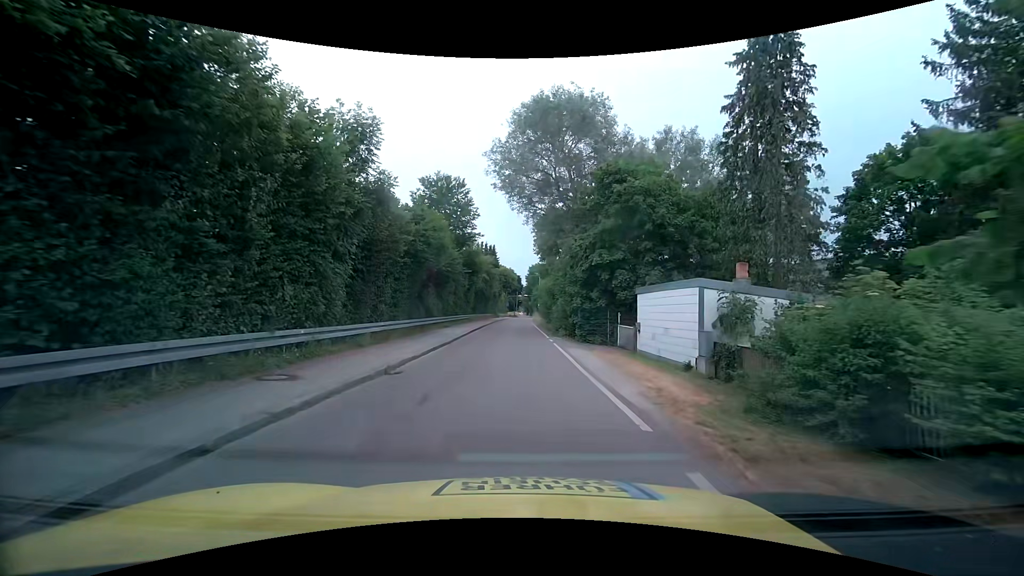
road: unclassified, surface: asphalt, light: Day
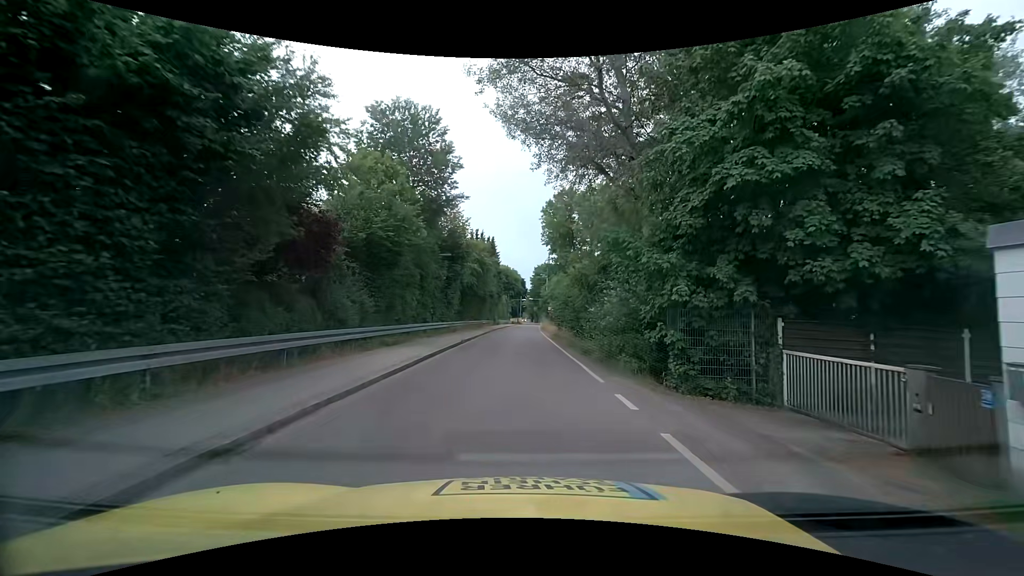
(-0.3, +16.5) m; -1°
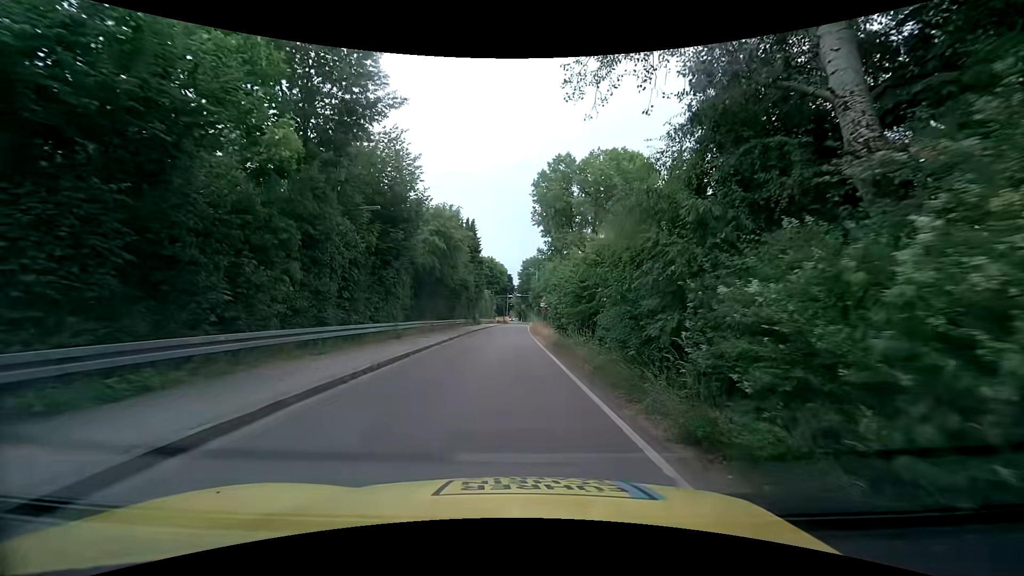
(+0.3, +12.8) m; +2°
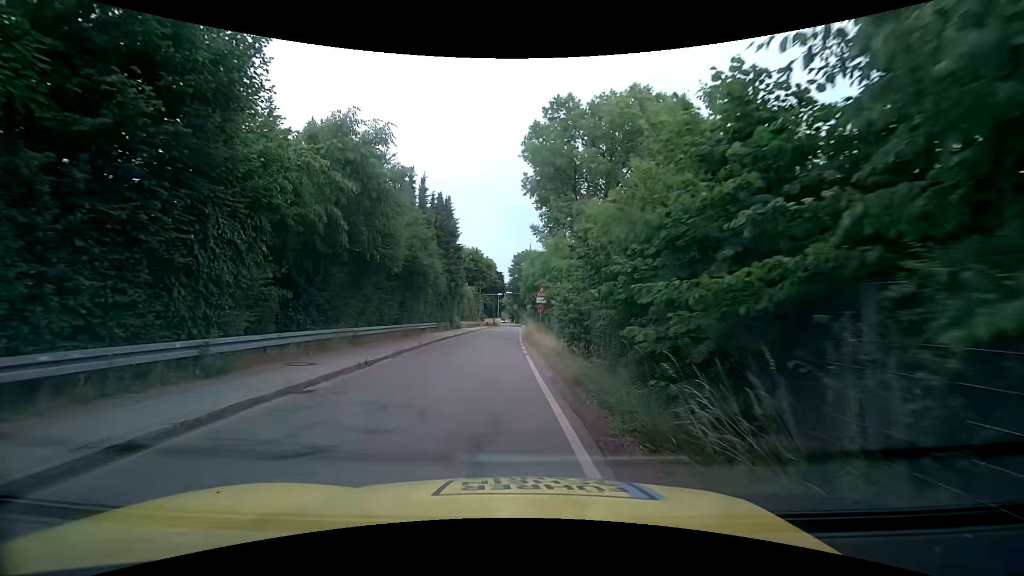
(+0.2, +13.3) m; 0°
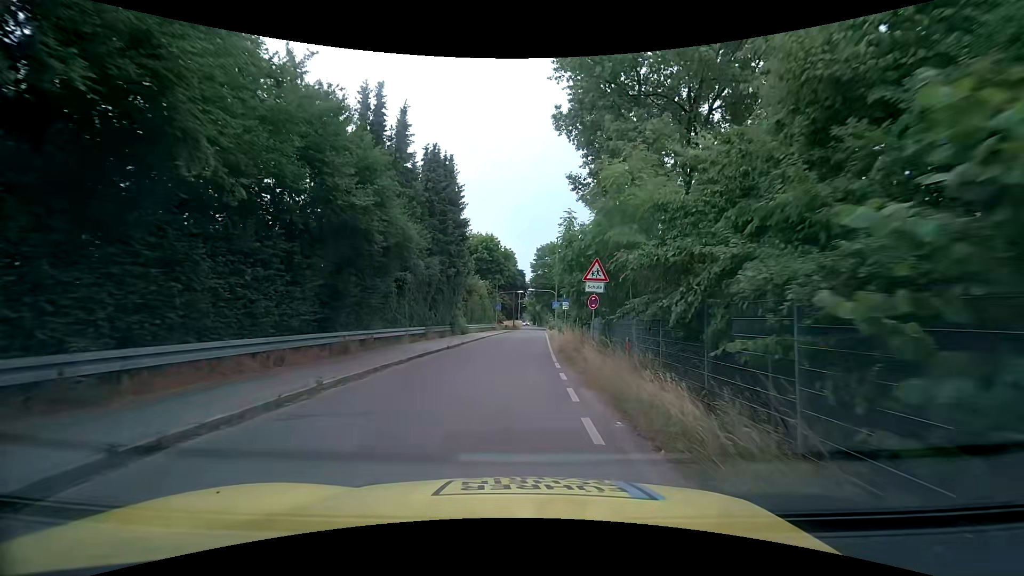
(-0.3, +13.7) m; -2°
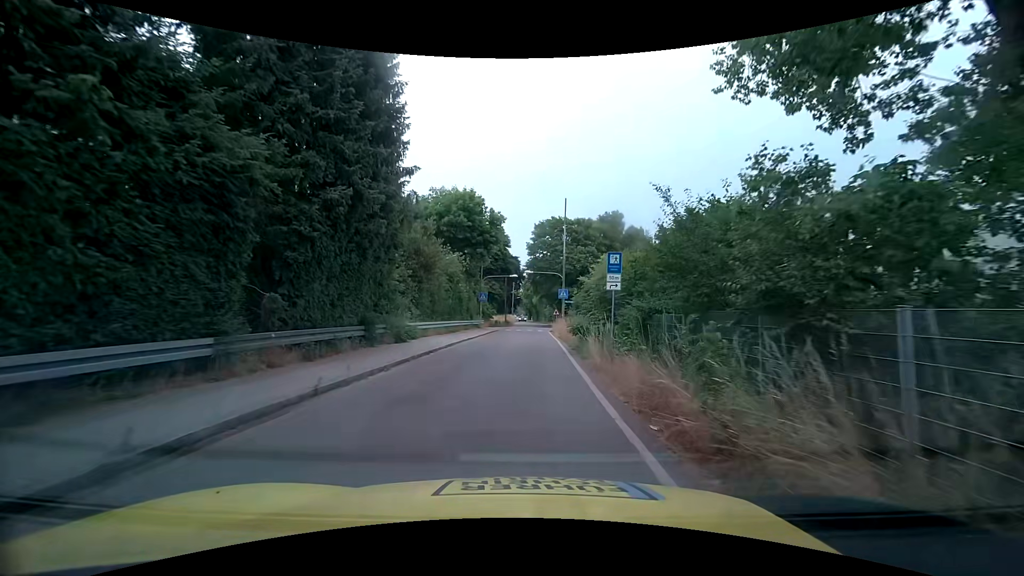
(-0.1, +18.6) m; 0°
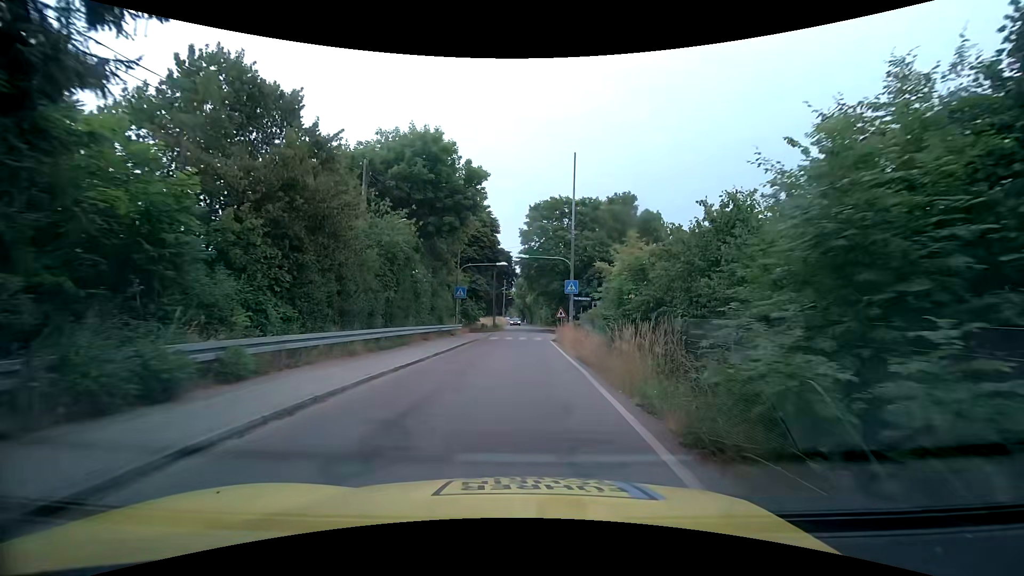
(+0.2, +13.6) m; 0°
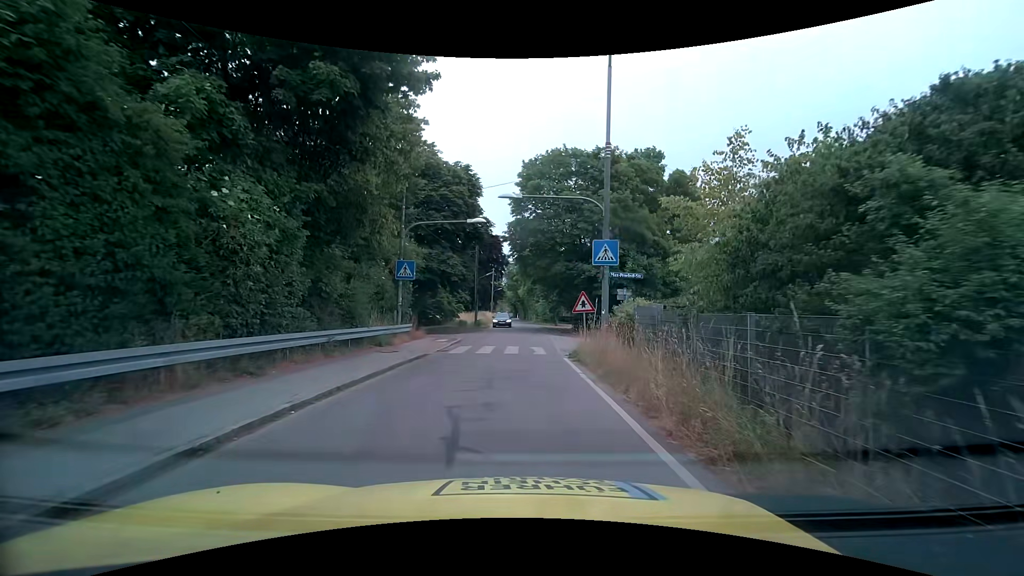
(+0.4, +15.6) m; +2°
(0, +10) (0, +20) (+1, +30) (+1, +40) (+1, +50) (+1, +60) (+1, +70) (0, +80) (0, +90) (0, +100) m
